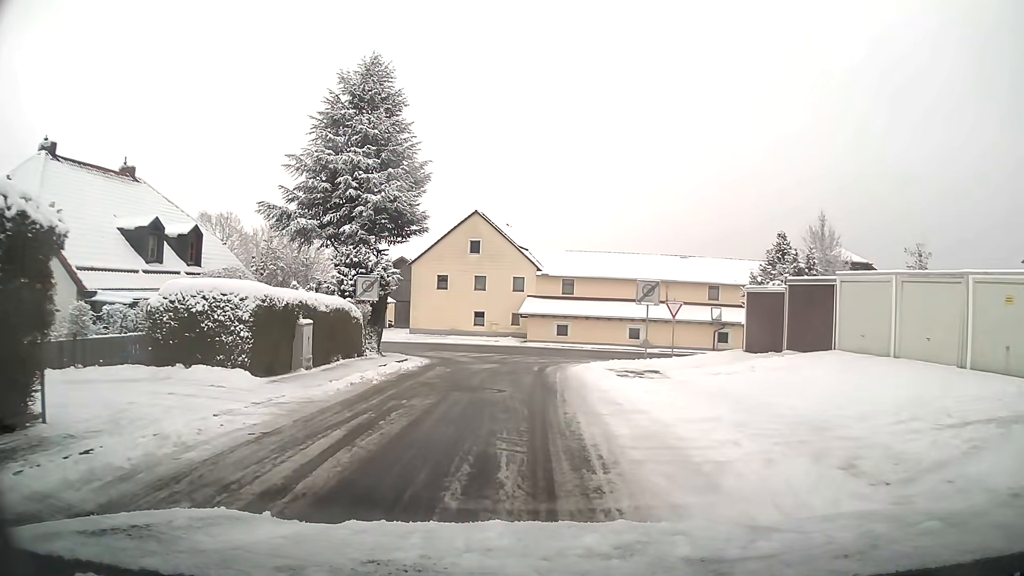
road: unclassified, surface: asphalt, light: Day
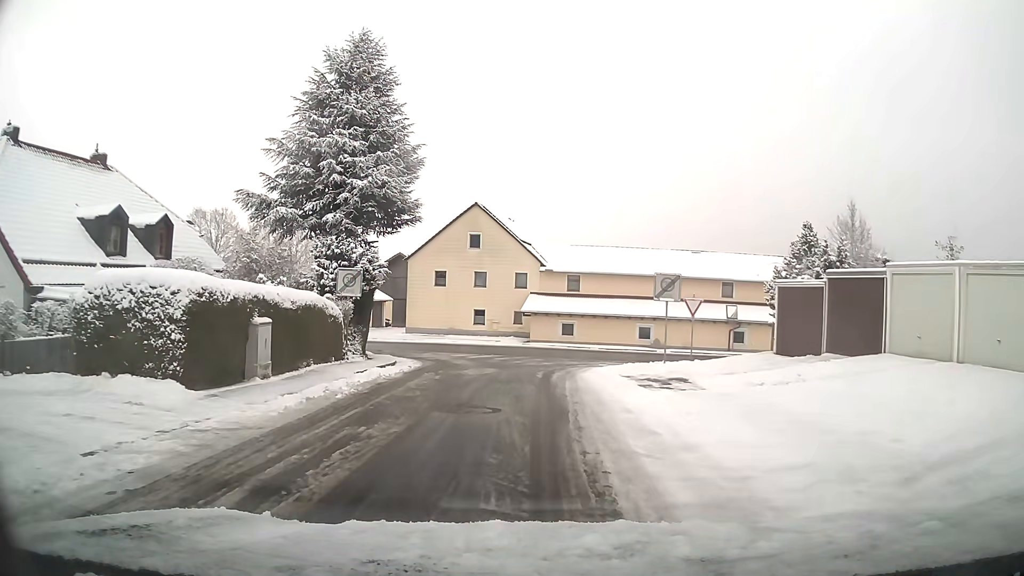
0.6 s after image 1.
(0.0, +3.1) m; 0°
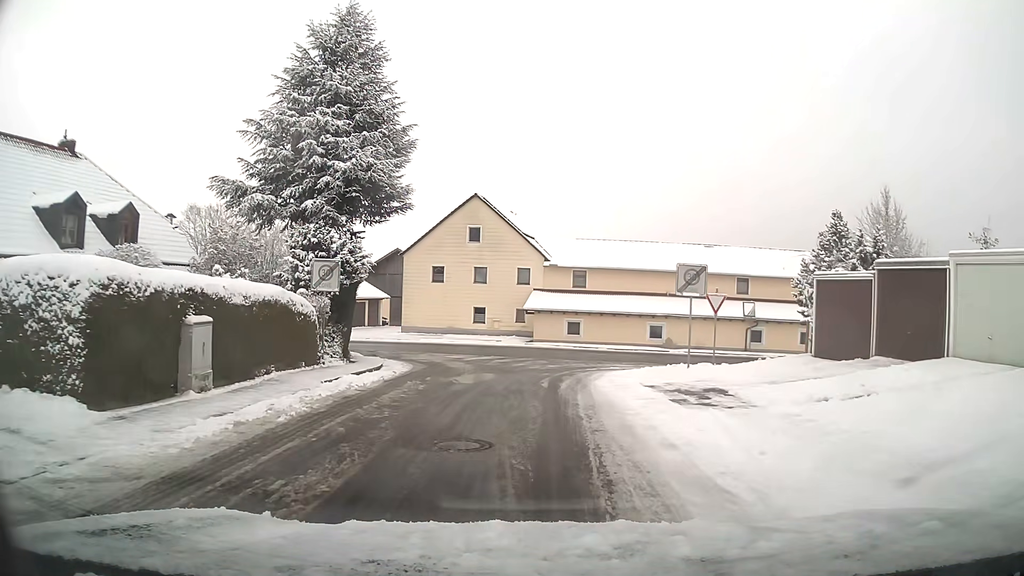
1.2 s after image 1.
(0.0, +3.0) m; 0°
